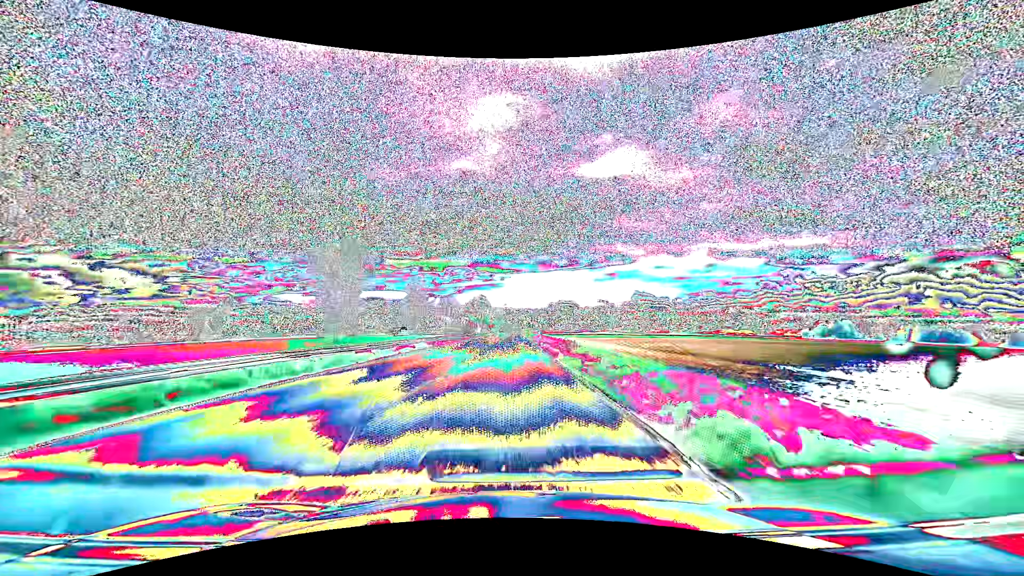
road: primary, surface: asphalt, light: Day
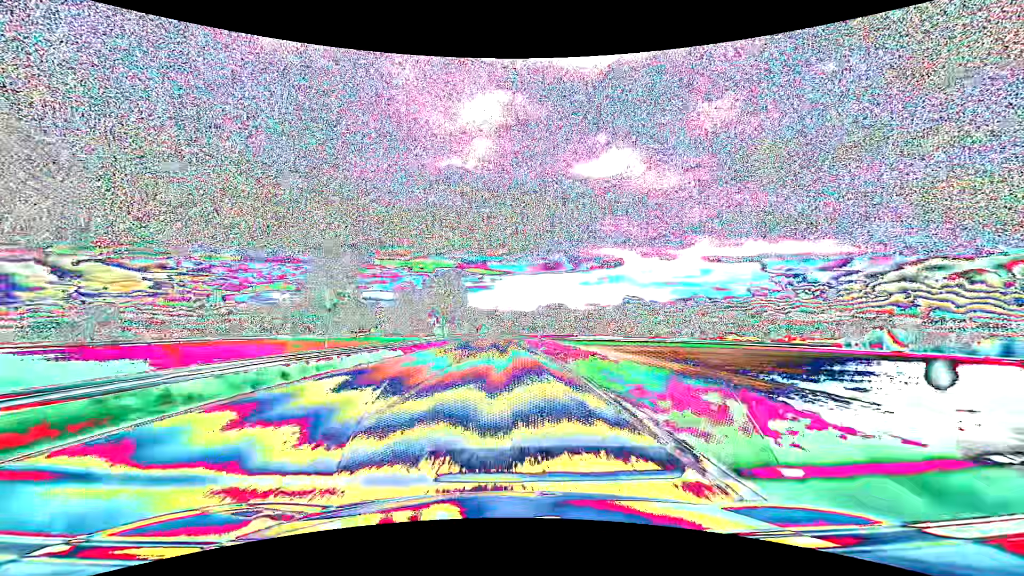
(+0.8, +61.3) m; +1°
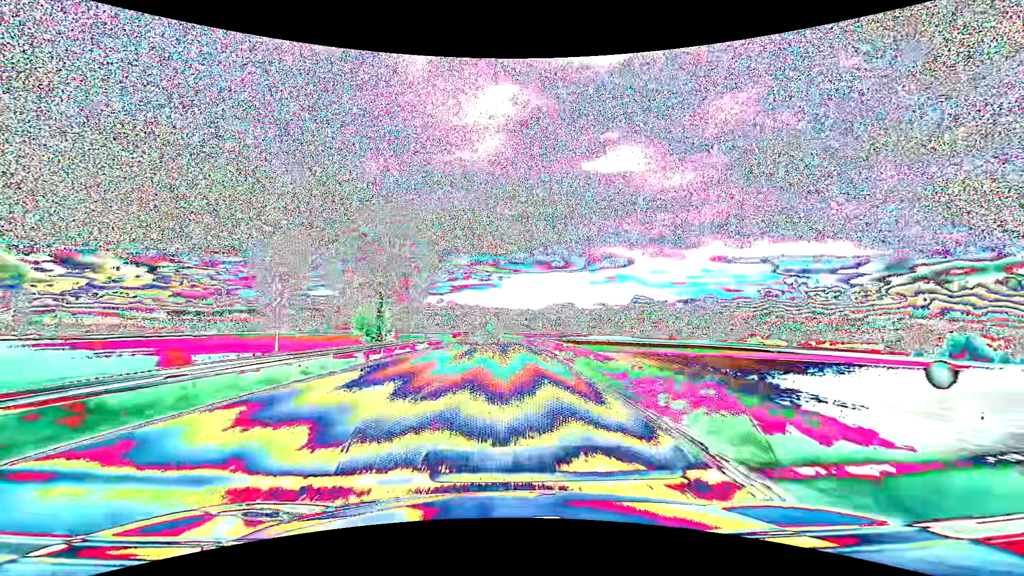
(-0.3, +46.6) m; -1°
(0, +10) (0, +20) (0, +30) (0, +40) (-1, +50) (-1, +60) (-1, +70) (-2, +80) (-2, +90) (-2, +100) m
